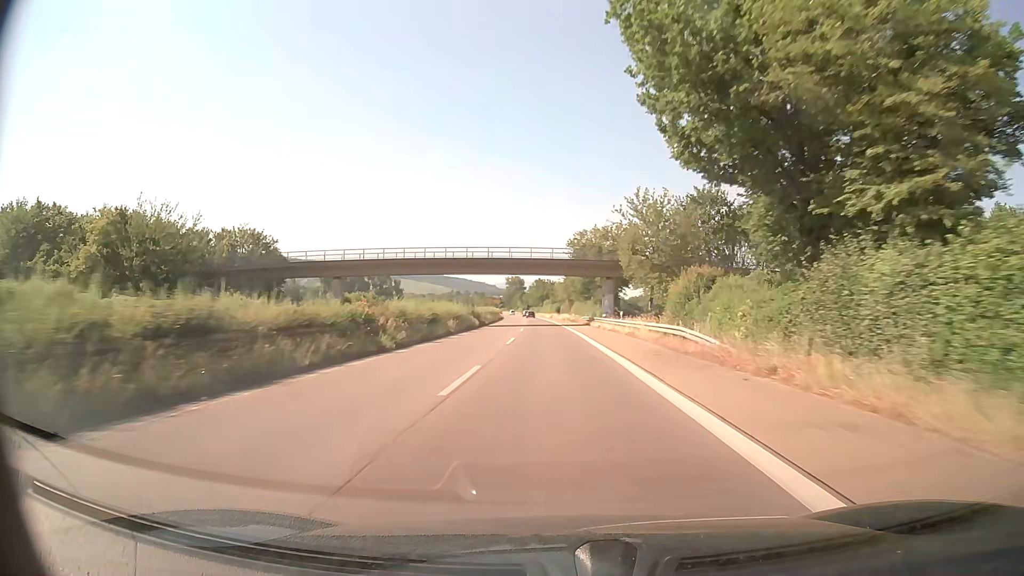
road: trunk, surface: asphalt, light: Day
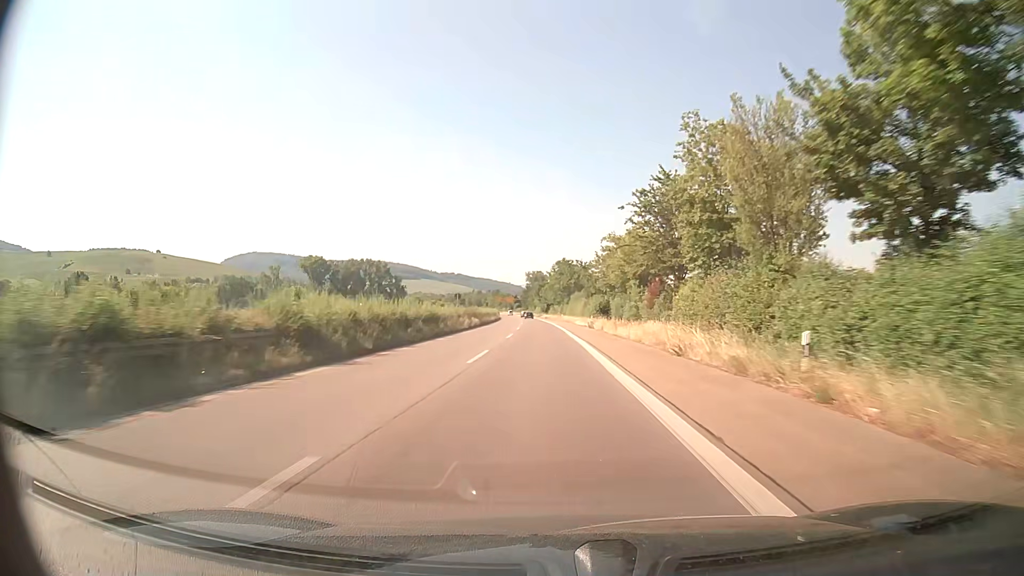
(-1.5, +82.8) m; -2°
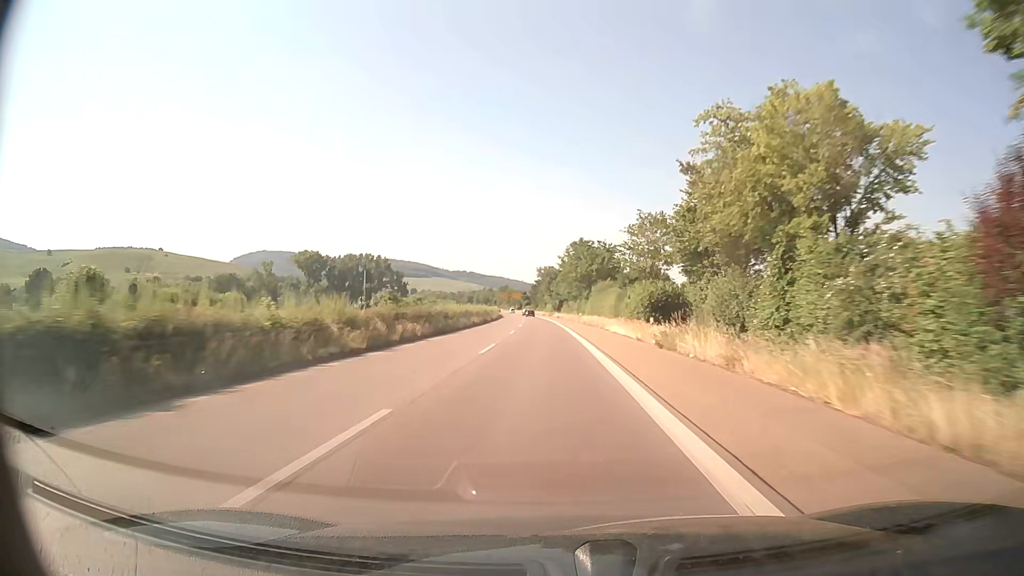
(-0.3, +32.9) m; -1°
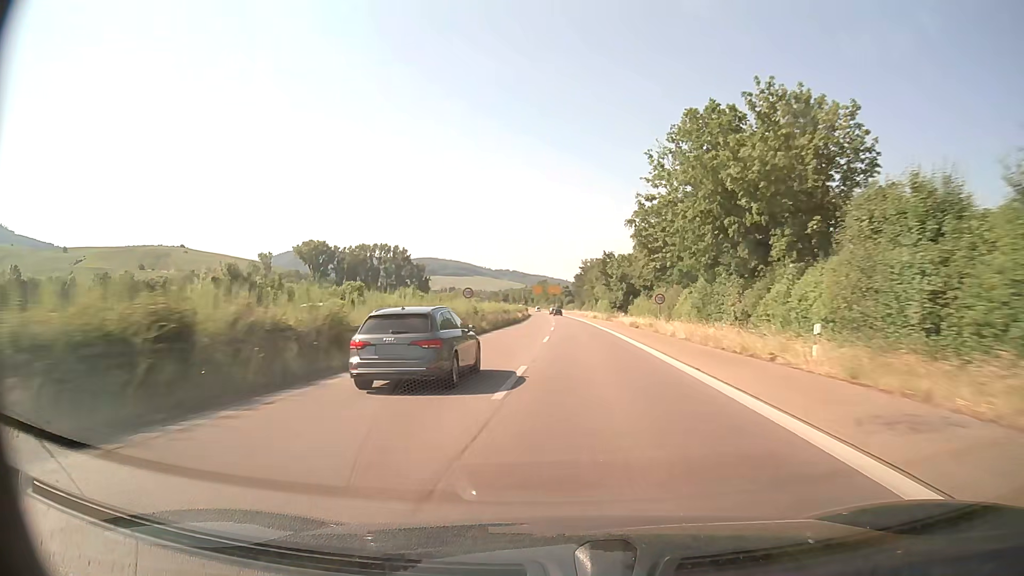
(-2.4, +65.1) m; -4°
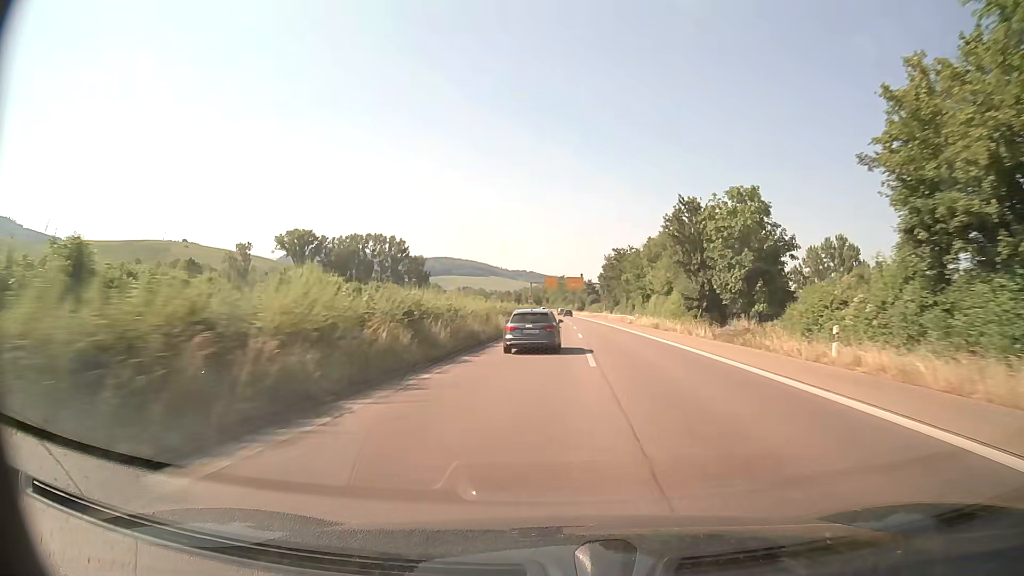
(-0.7, +47.7) m; -1°
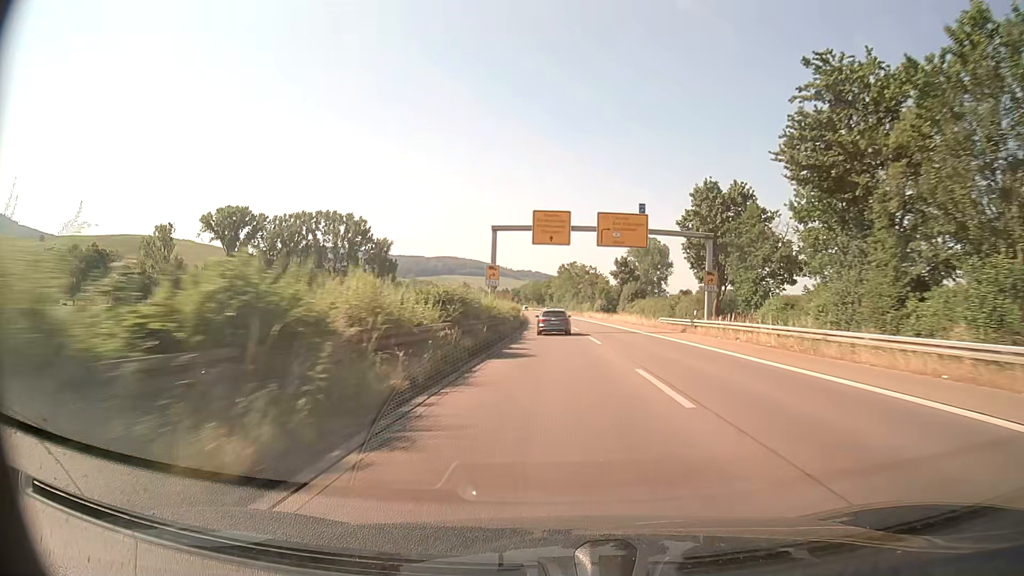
(-0.2, +79.2) m; 0°
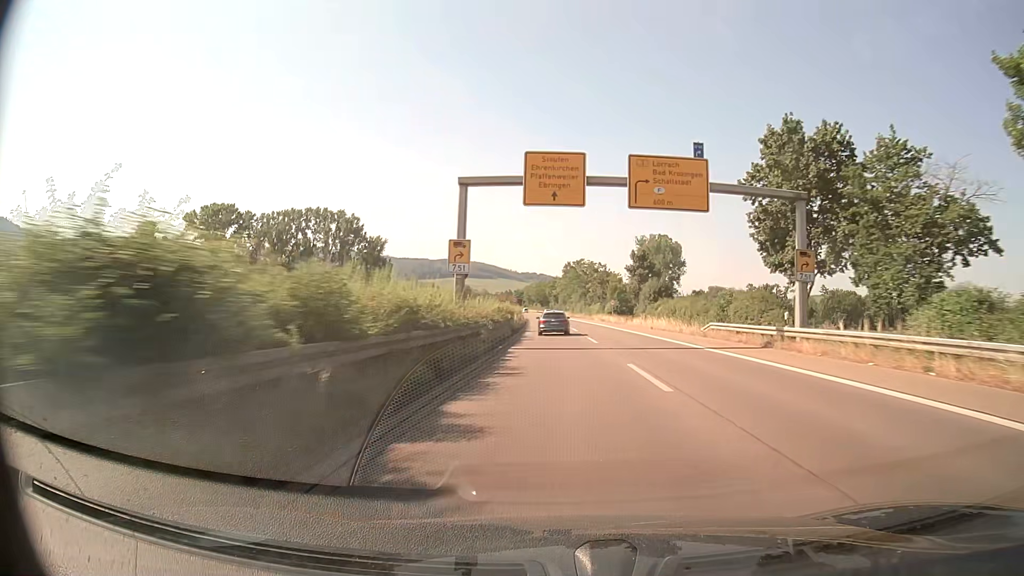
(-0.1, +15.7) m; 0°
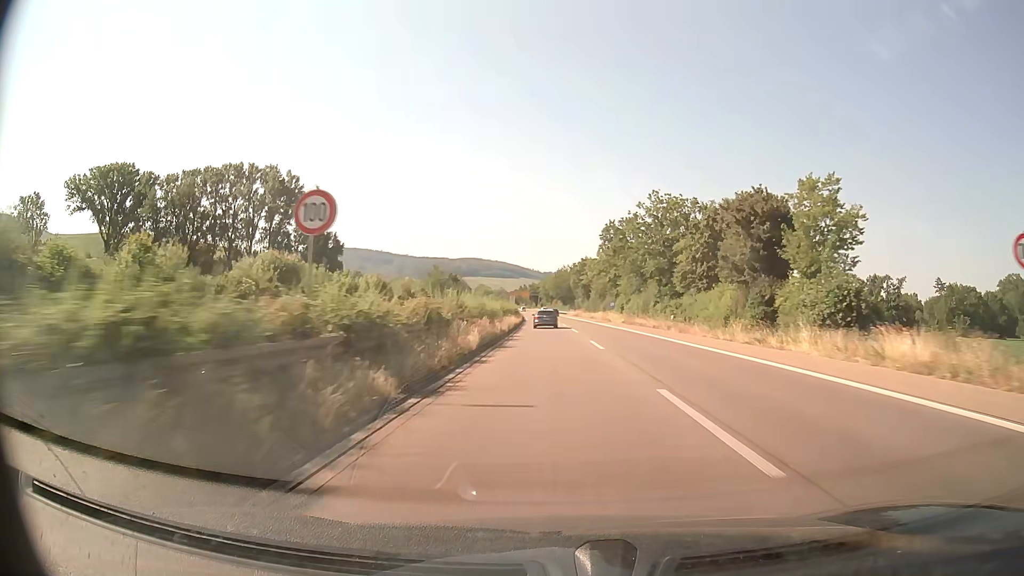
(-1.4, +78.1) m; -2°
(0, +10) (0, +20) (0, +30) (0, +40) (-1, +50) (-1, +60) (-1, +70) (-2, +80) (-2, +90) (-3, +100) m
